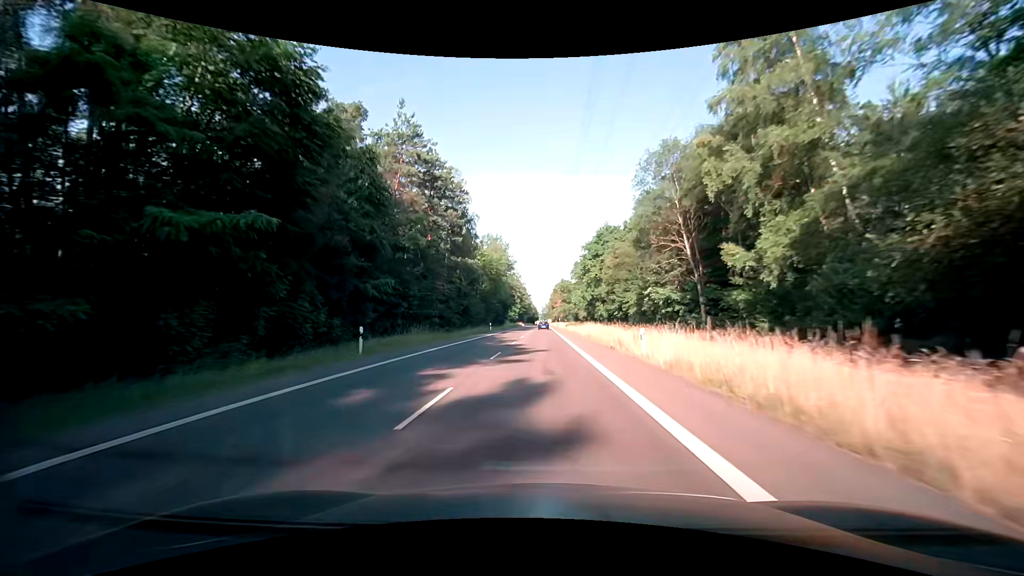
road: secondary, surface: asphalt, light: Day
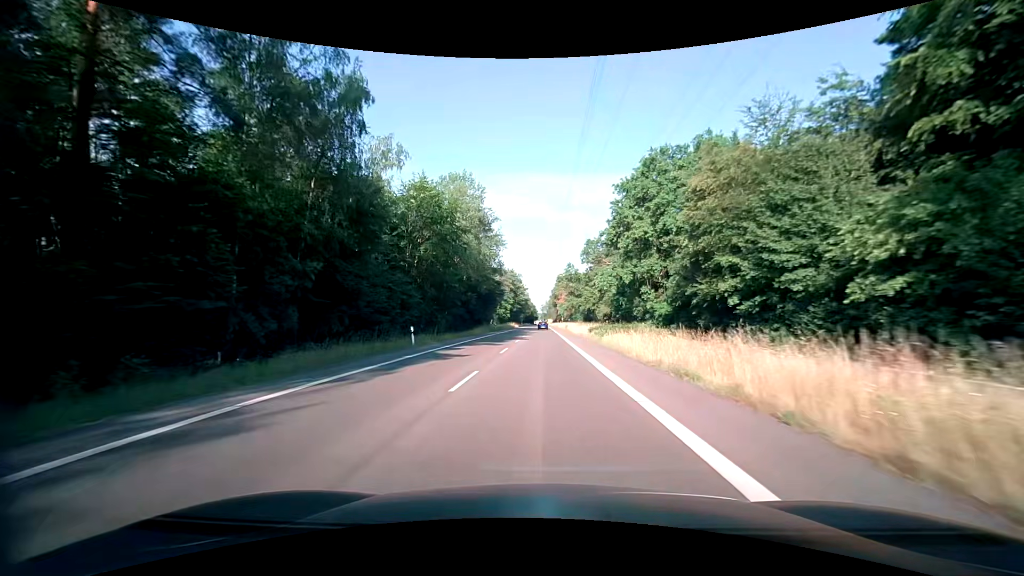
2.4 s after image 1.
(+0.2, +42.3) m; 0°
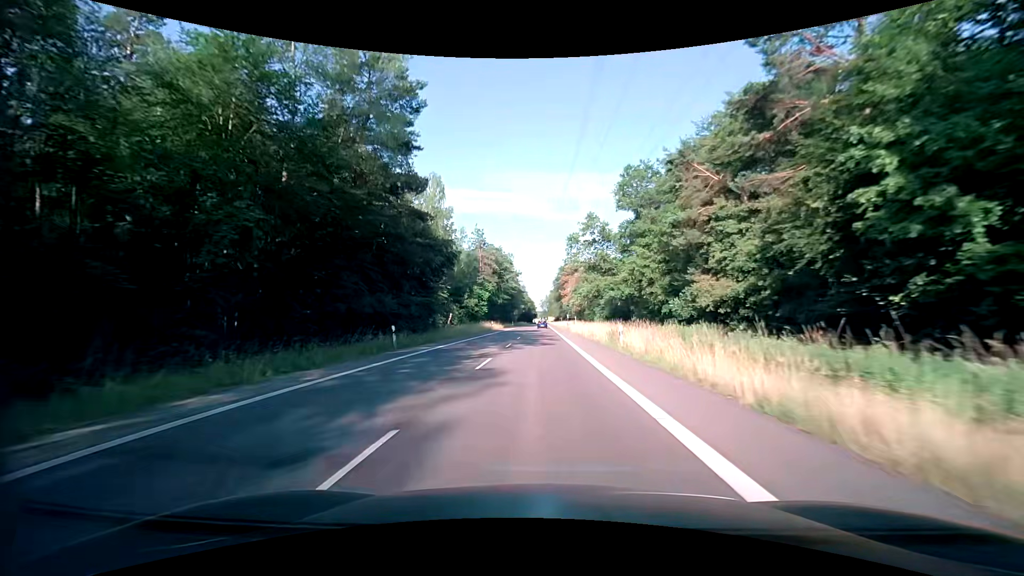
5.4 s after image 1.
(-0.1, +52.9) m; 0°
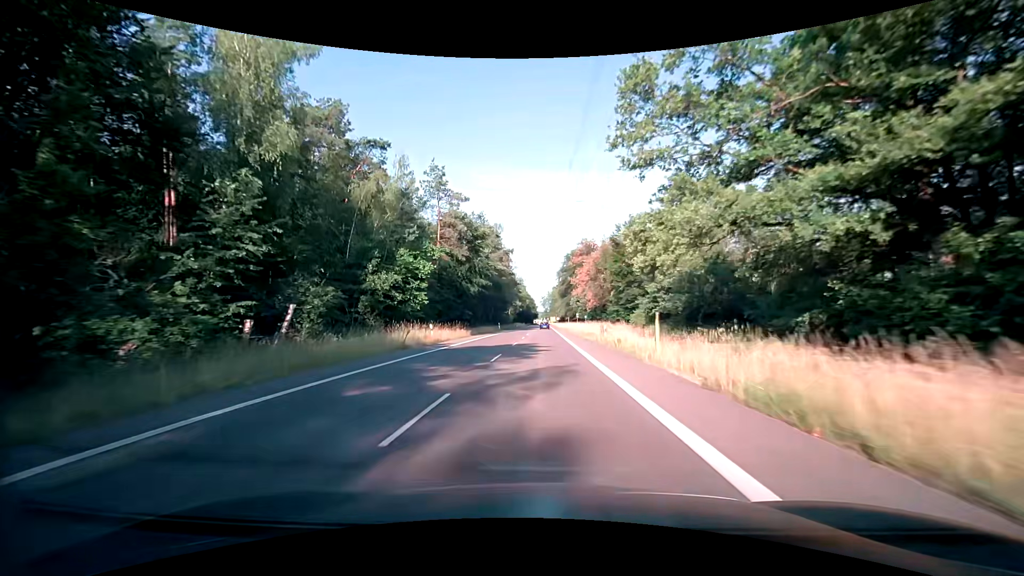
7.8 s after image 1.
(+0.1, +42.4) m; 0°
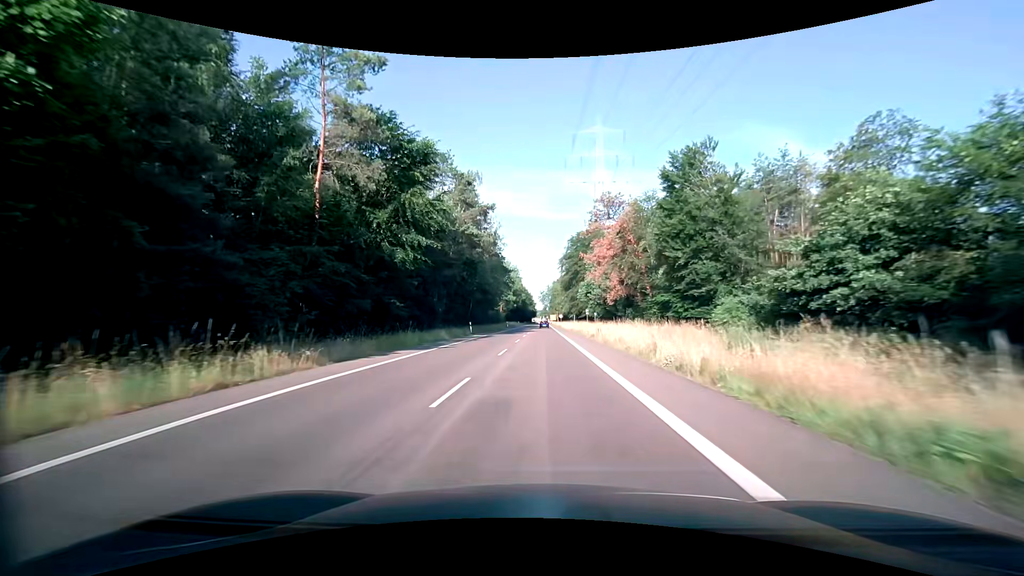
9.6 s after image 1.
(0.0, +31.9) m; 0°
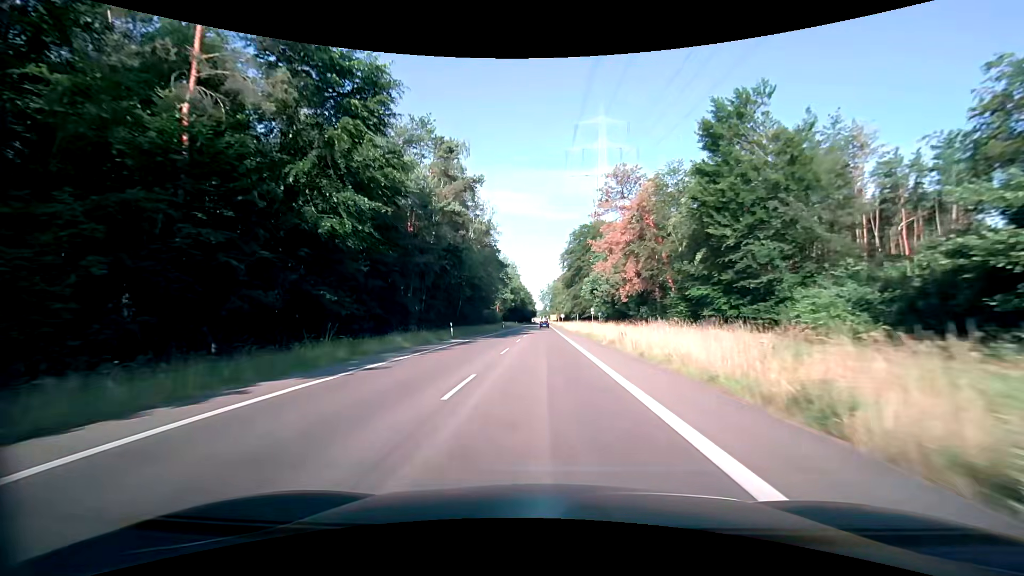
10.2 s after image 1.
(0.0, +10.6) m; 0°
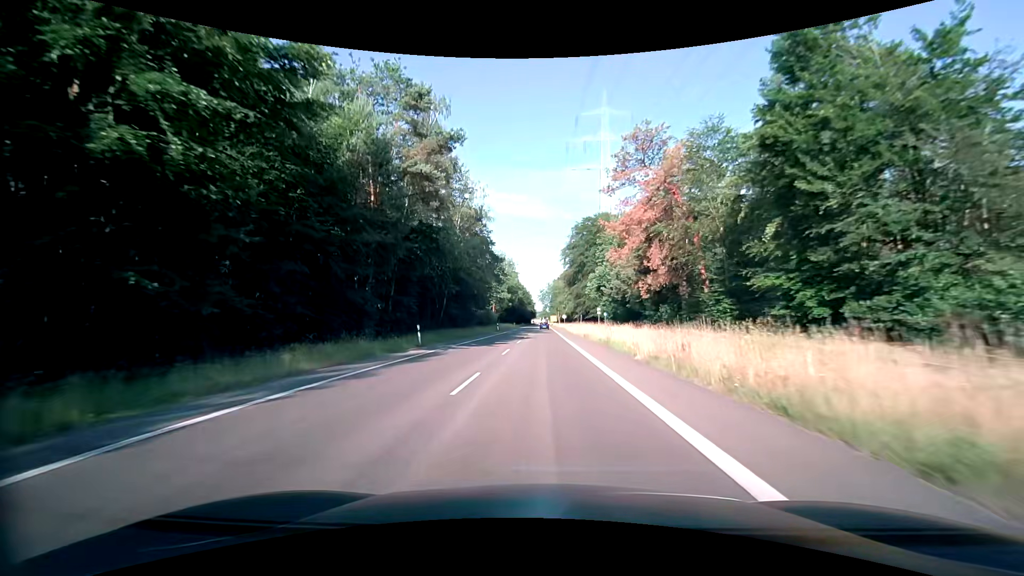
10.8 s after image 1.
(0.0, +10.6) m; 0°
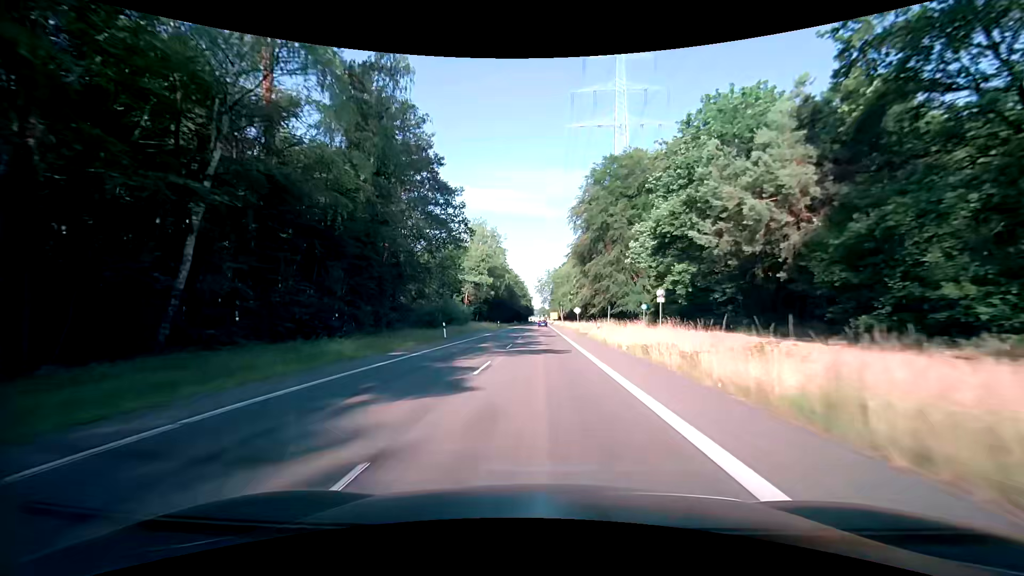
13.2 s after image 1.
(+0.2, +42.5) m; 0°
(0, +10) (0, +20) (0, +30) (0, +40) (0, +50) (0, +60) (0, +70) (0, +80) (0, +90) (0, +100) m
